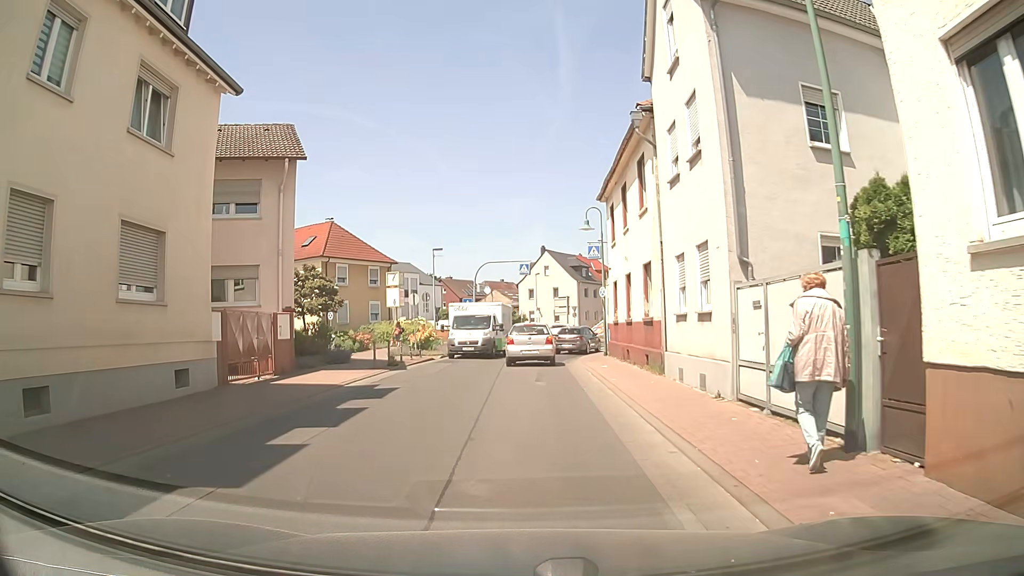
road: unclassified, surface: asphalt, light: Day
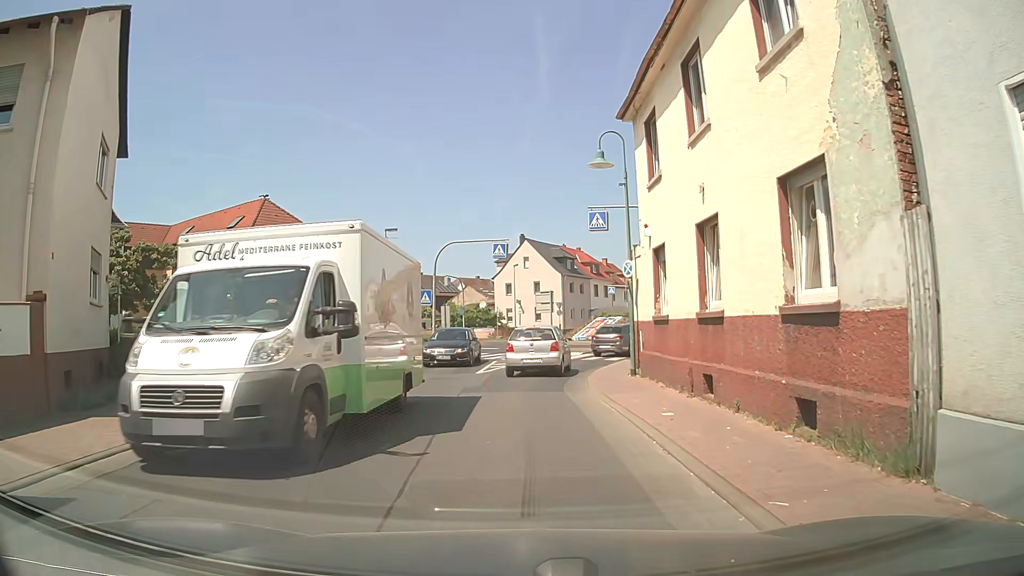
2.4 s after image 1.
(+0.1, +11.2) m; +1°
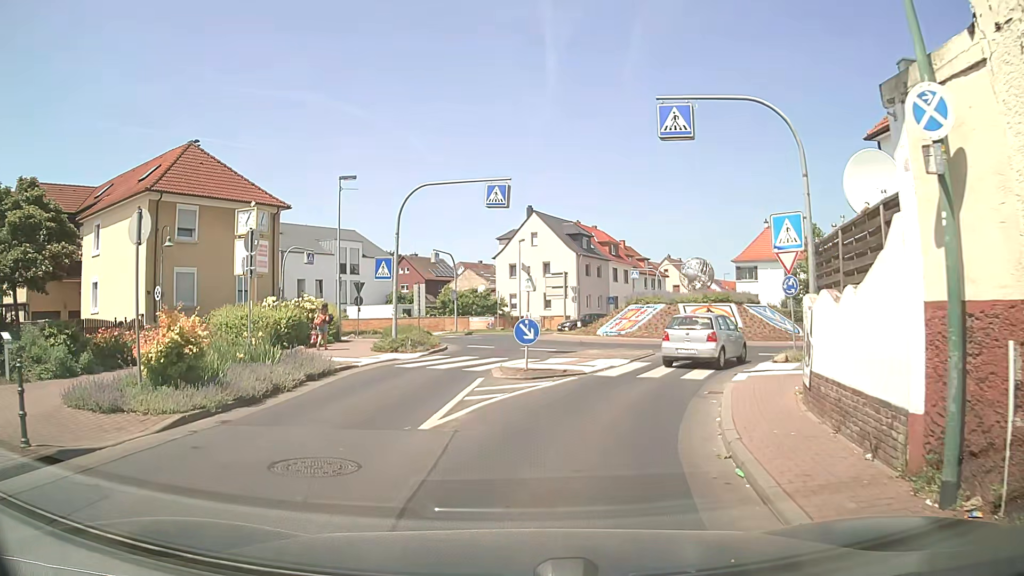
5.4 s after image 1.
(-0.2, +12.7) m; 0°
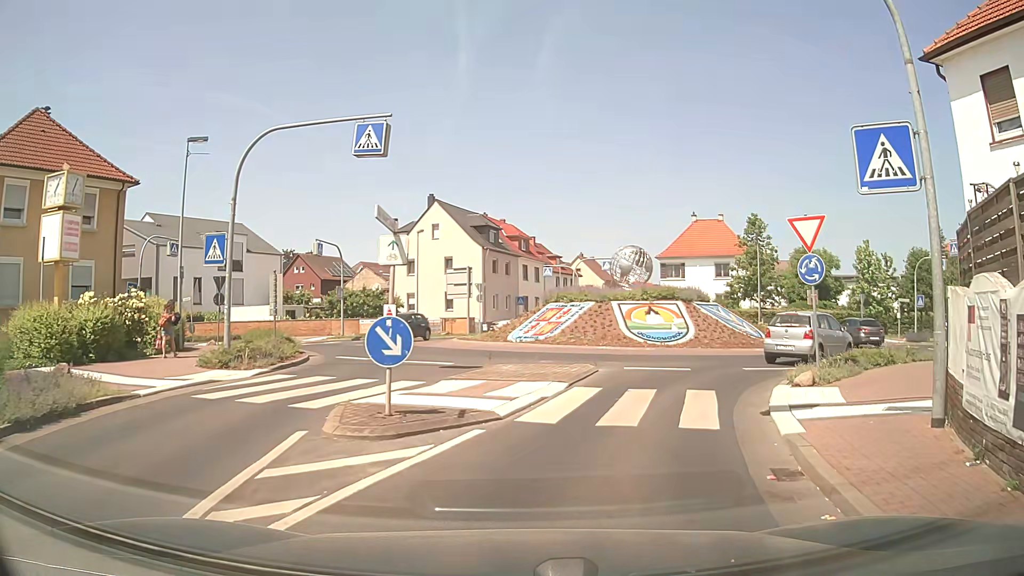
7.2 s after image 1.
(+0.3, +7.2) m; +7°
(+2, +10) (+5, +19) (+13, +25) (+22, +30) (+31, +34) (+41, +36) (+50, +38) (+60, +41) (+70, +44) (+79, +46) m
